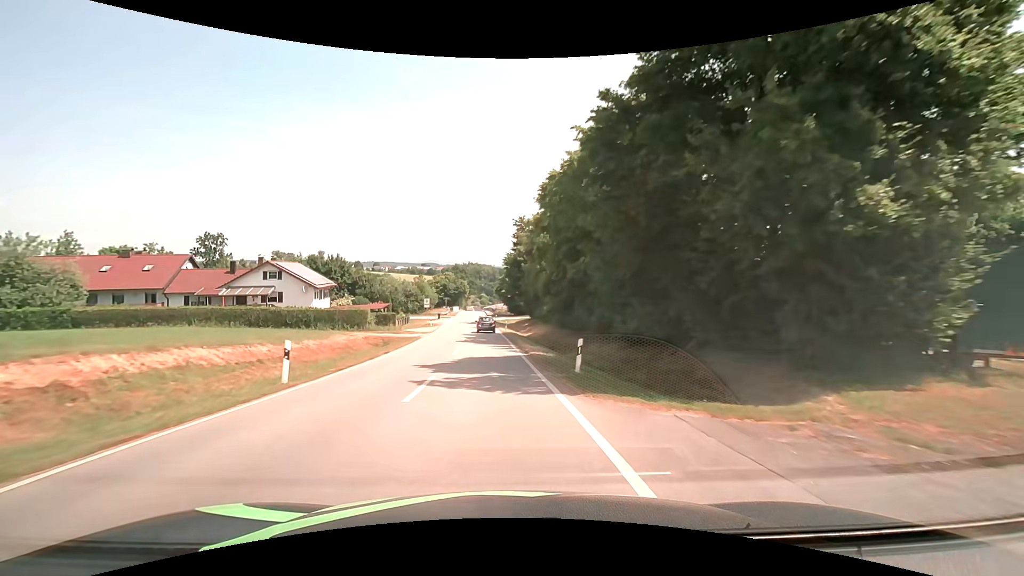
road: tertiary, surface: asphalt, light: Day
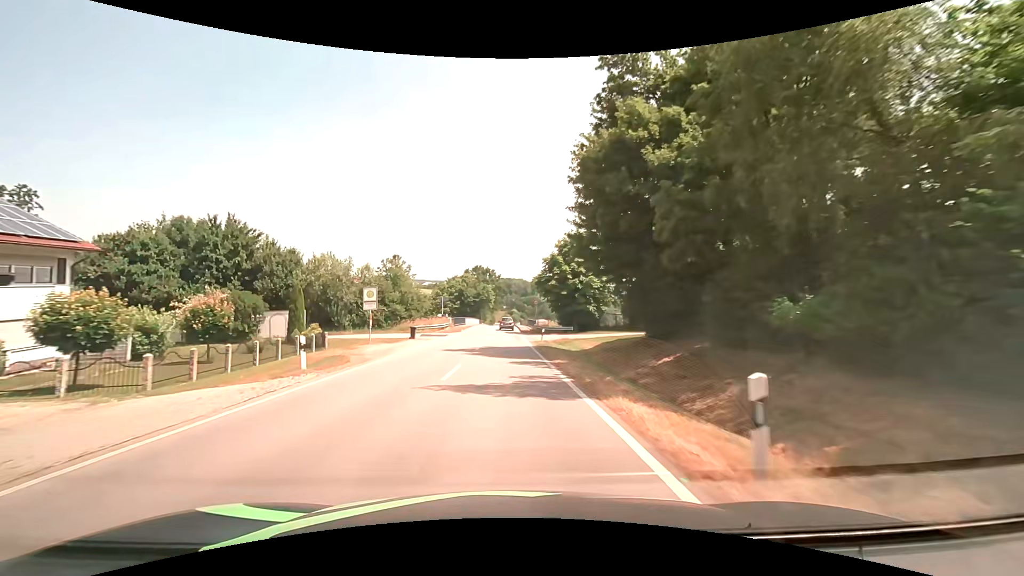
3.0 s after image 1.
(-1.9, +45.5) m; -4°
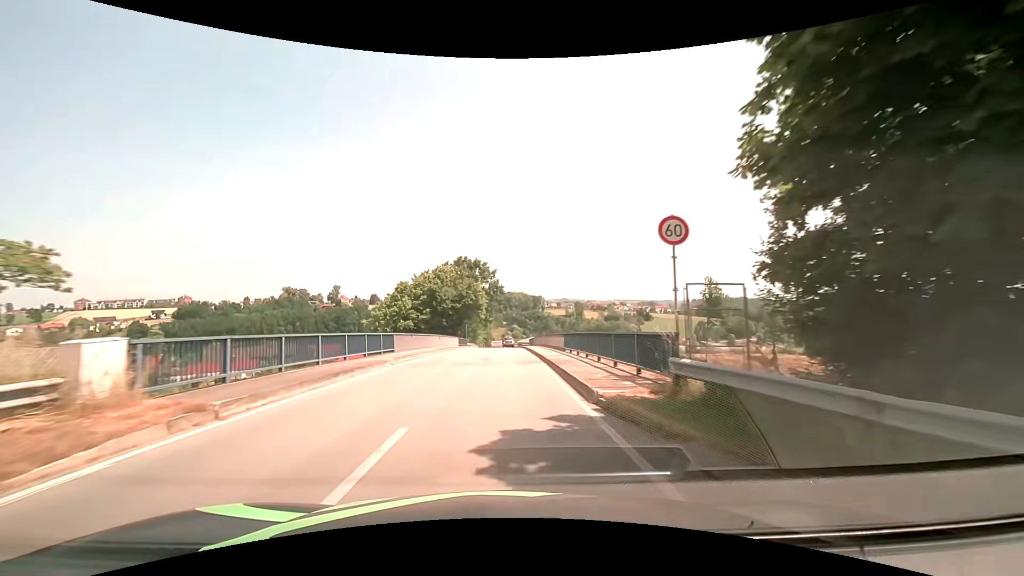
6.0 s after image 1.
(+0.1, +45.6) m; 0°
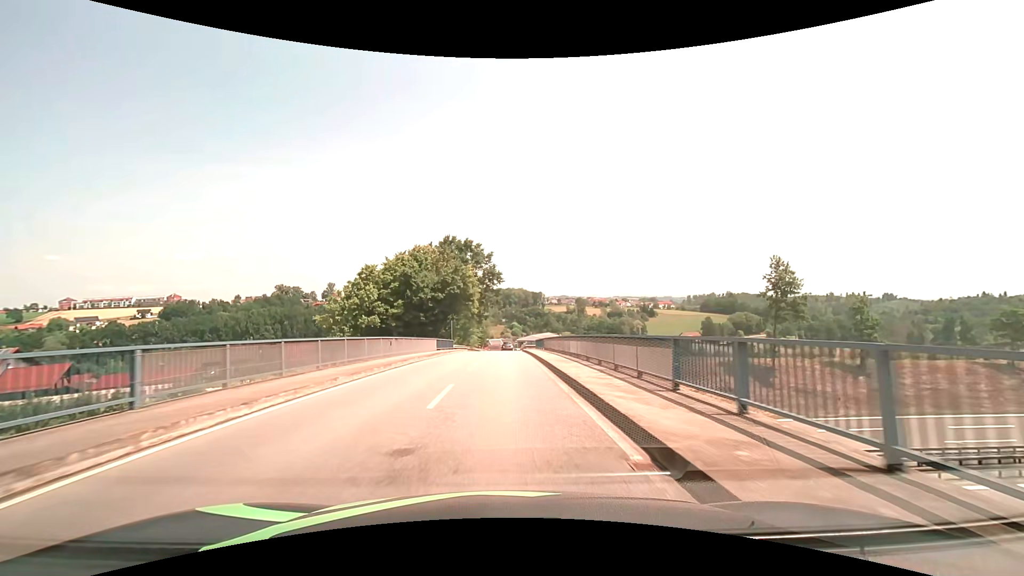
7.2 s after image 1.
(0.0, +18.3) m; 0°
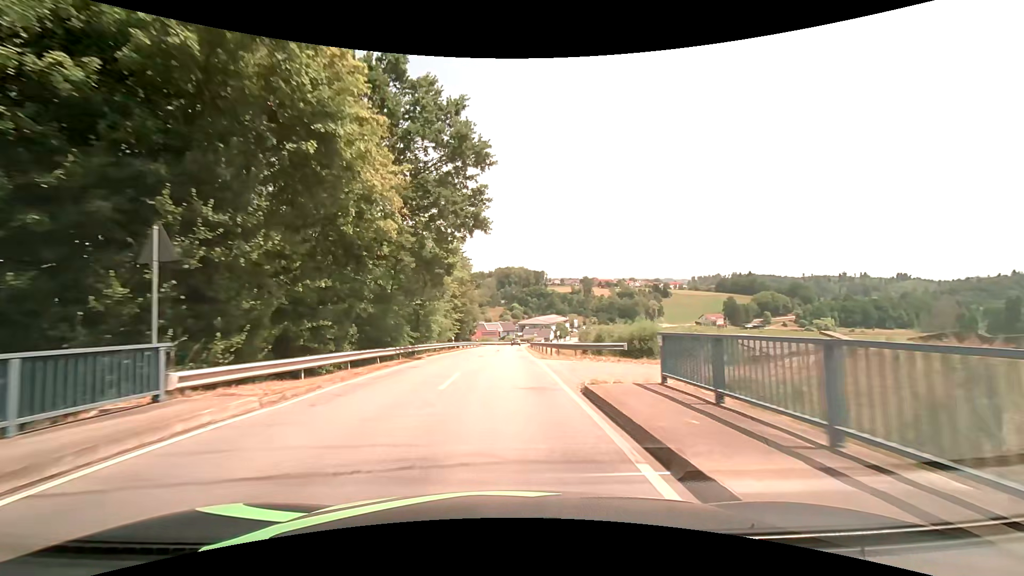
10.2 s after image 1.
(0.0, +46.1) m; 0°
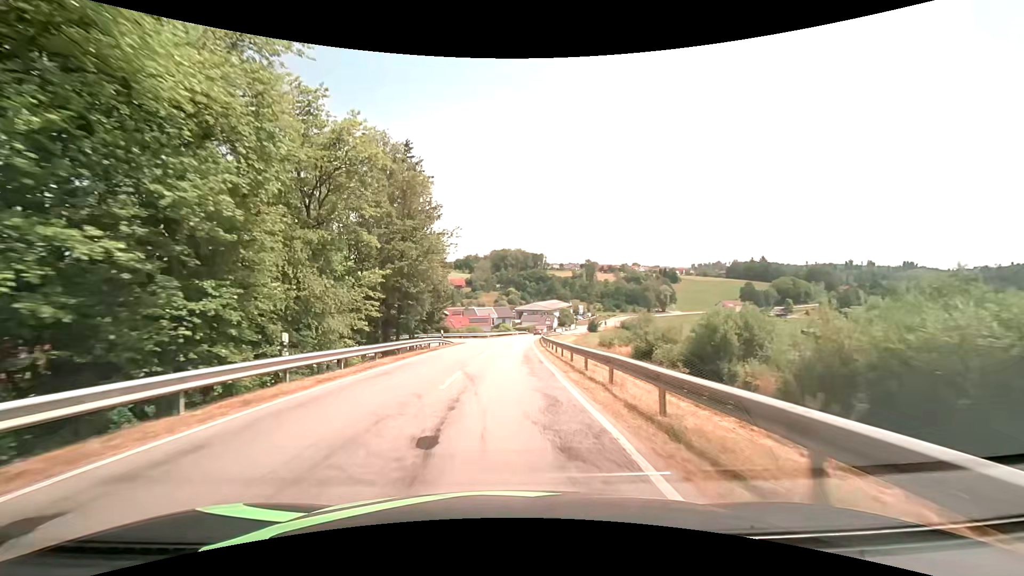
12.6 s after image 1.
(-0.1, +36.9) m; 0°
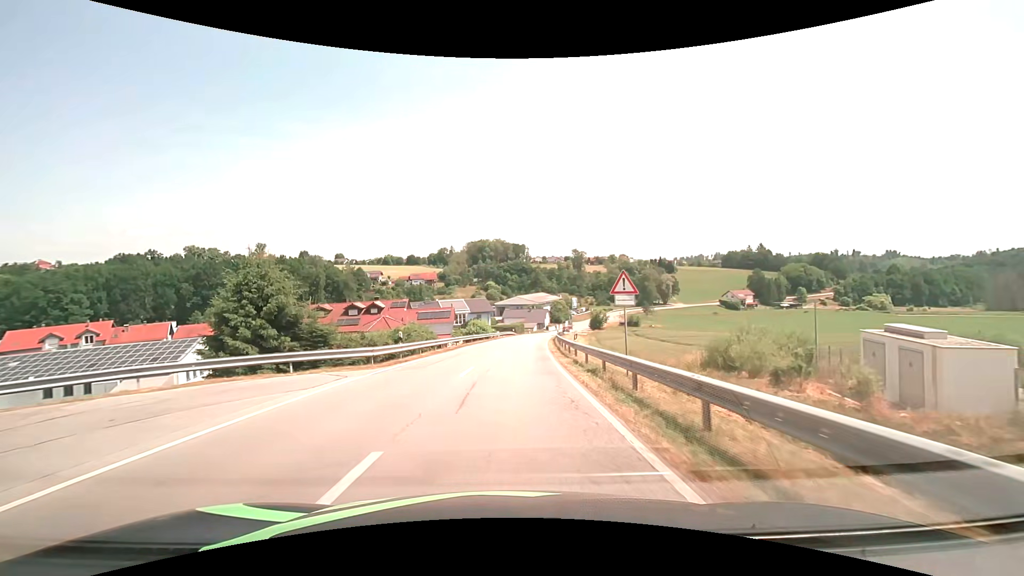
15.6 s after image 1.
(+0.9, +45.5) m; +2°
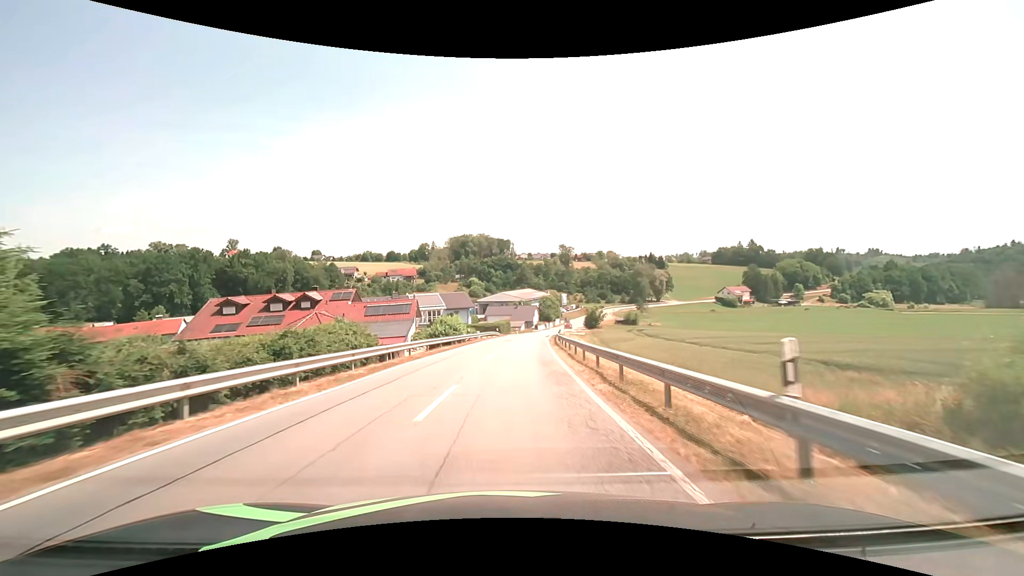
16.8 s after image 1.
(+0.3, +18.2) m; +2°
(0, +10) (0, +20) (+1, +30) (+1, +40) (+2, +50) (+3, +60) (+4, +70) (+6, +80) (+7, +90) (+9, +99) m
